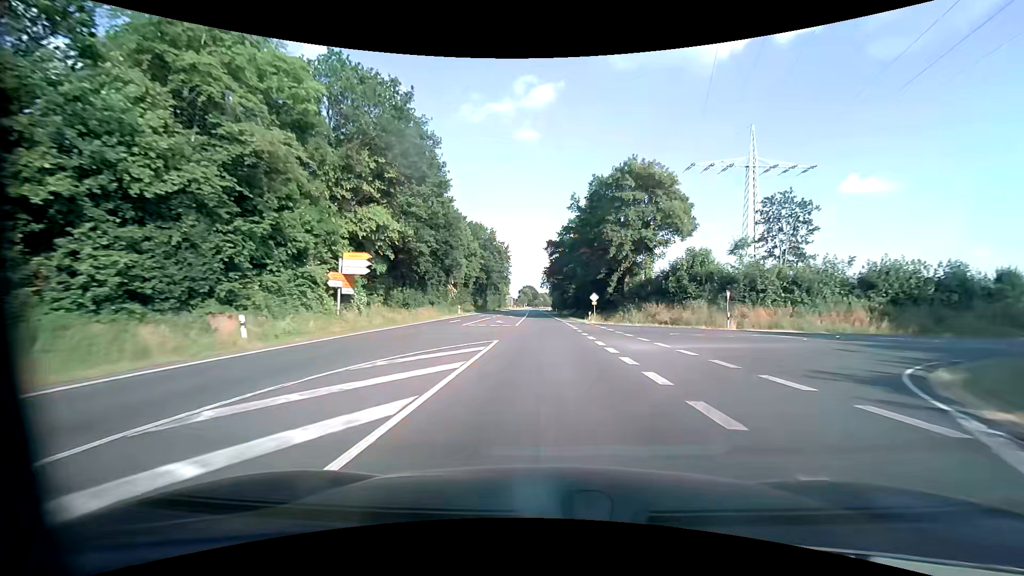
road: primary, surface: asphalt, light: Day
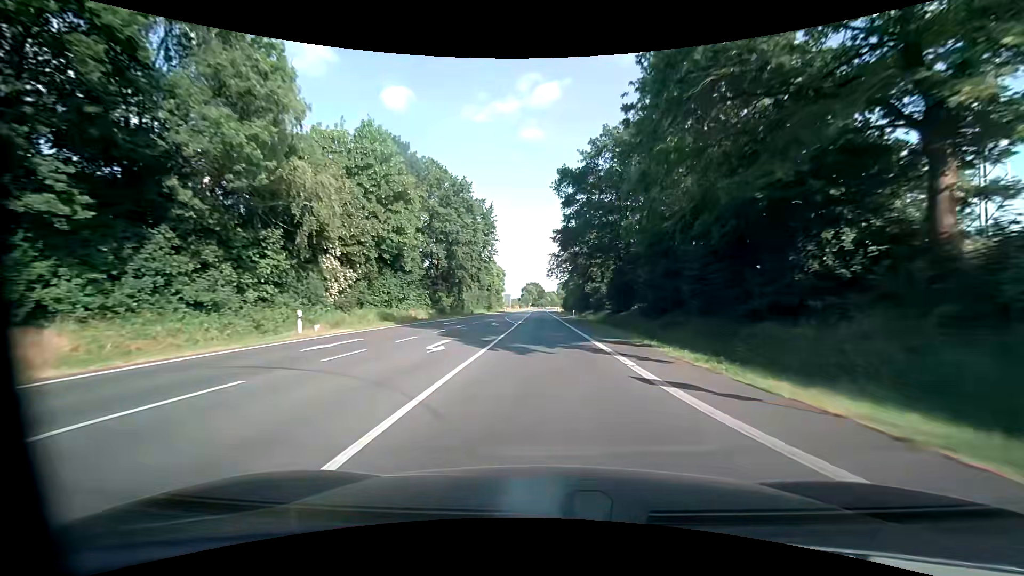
(-0.3, +45.3) m; -1°
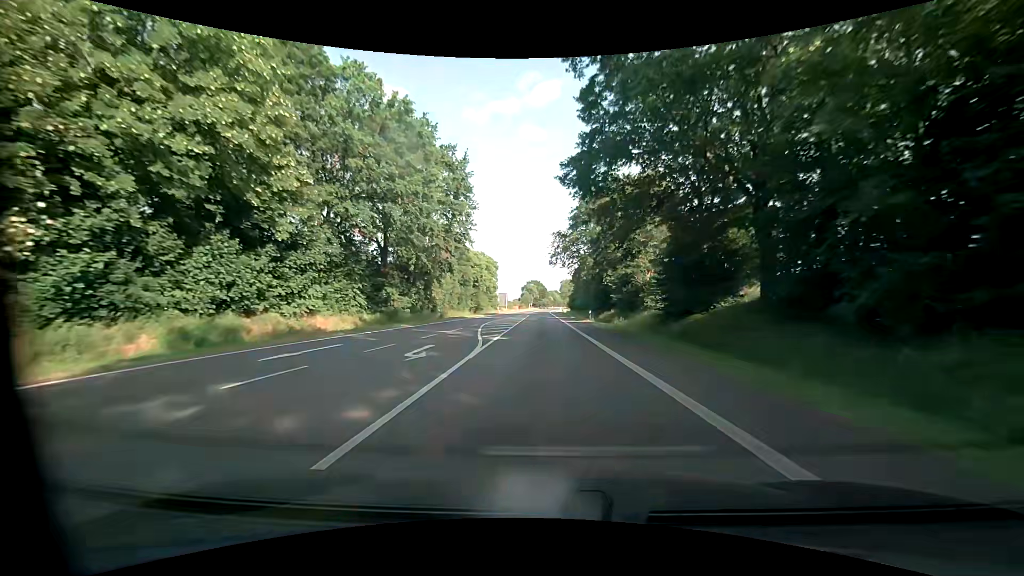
(-0.2, +22.7) m; 0°
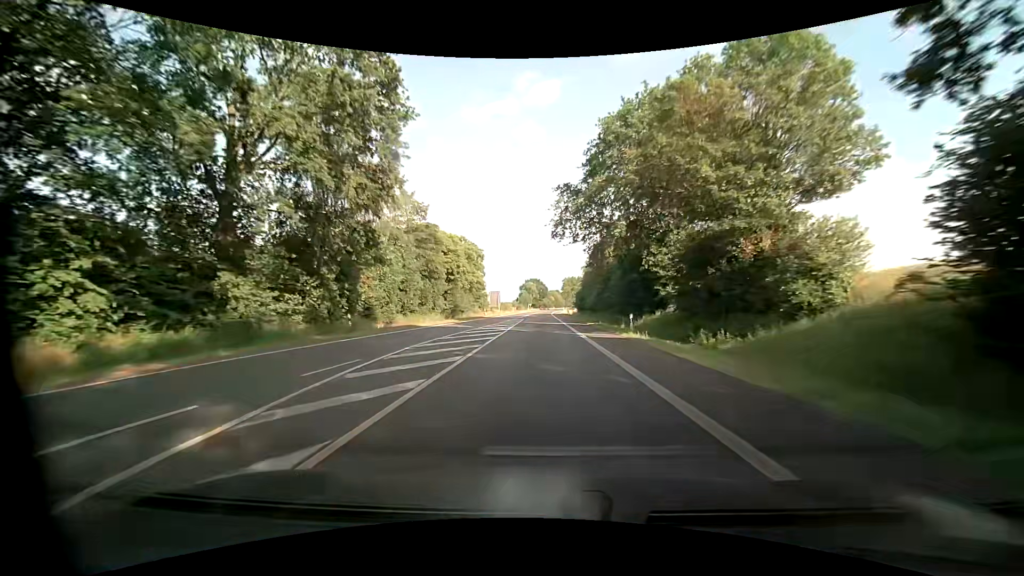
(0.0, +22.7) m; -1°
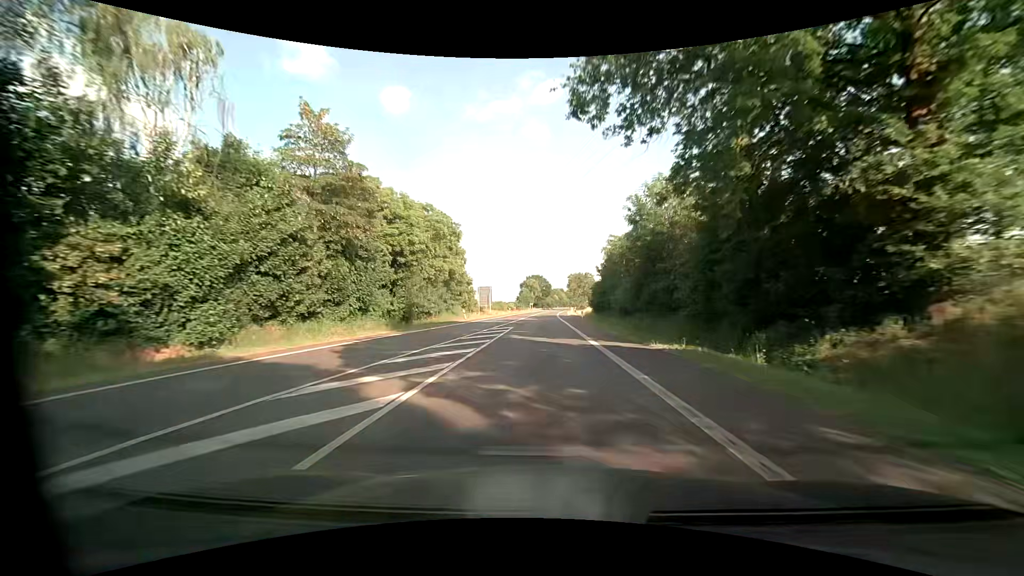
(+0.1, +22.7) m; 0°
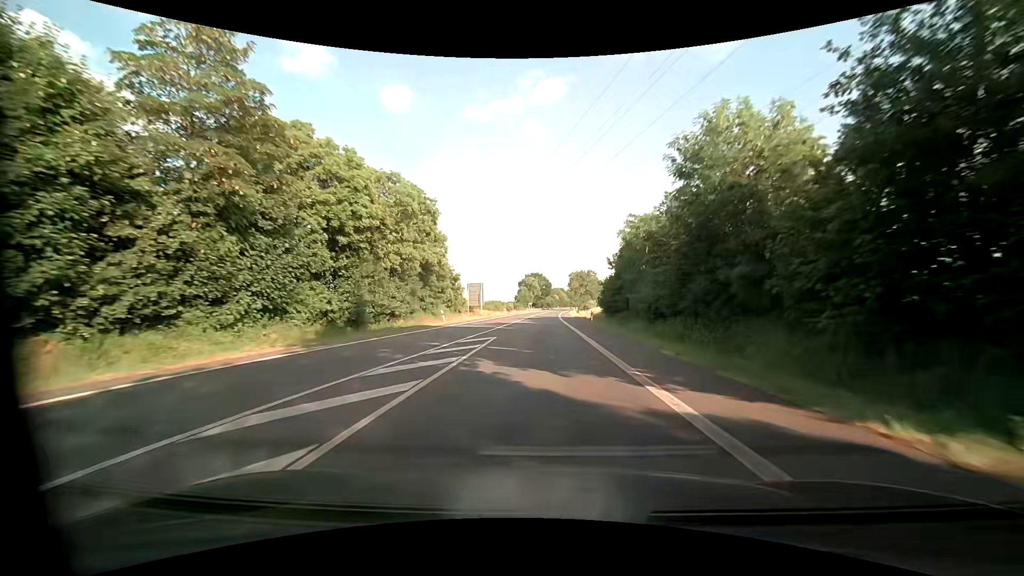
(-0.1, +11.3) m; -1°
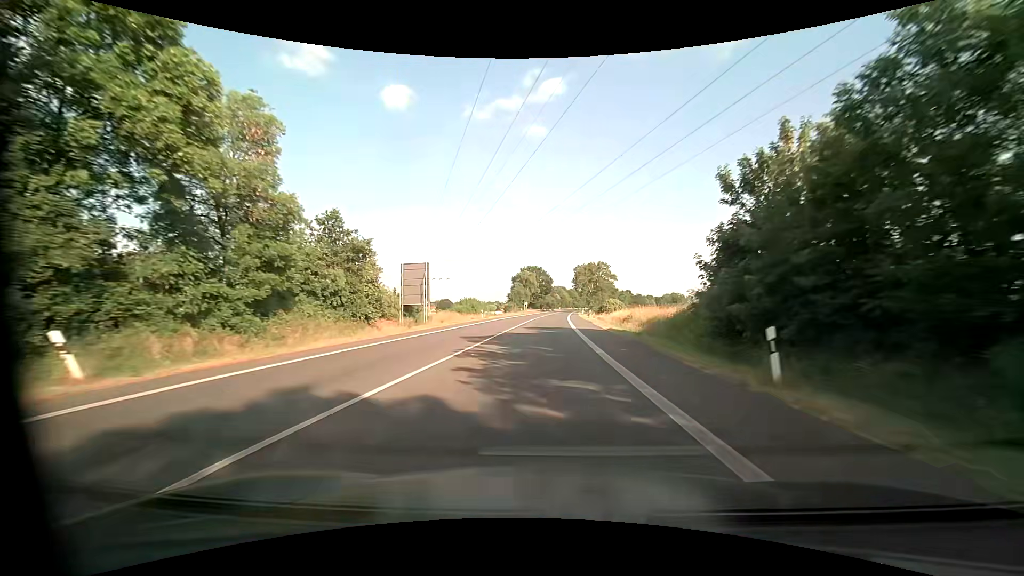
(+0.3, +34.0) m; 0°
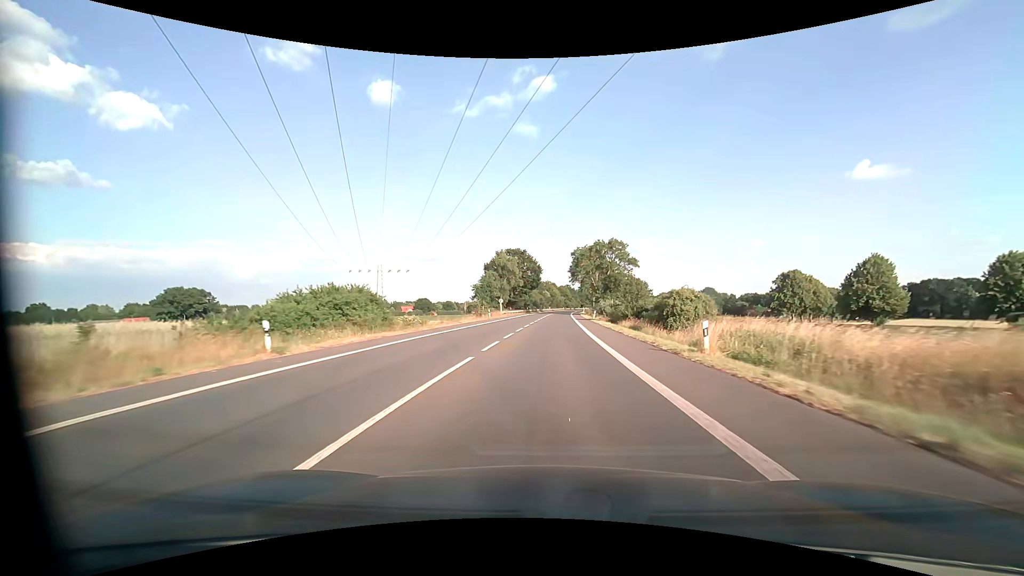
(+0.4, +45.2) m; +1°
(0, +10) (0, +20) (0, +30) (+1, +40) (+1, +50) (+1, +60) (+2, +70) (+2, +80) (+3, +90) (+3, +100) m
